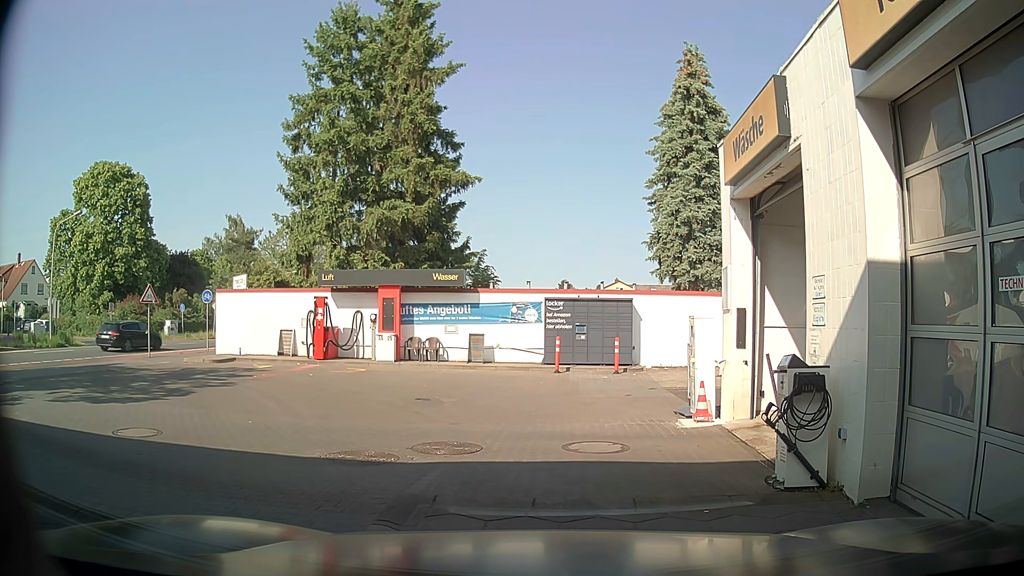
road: service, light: Day
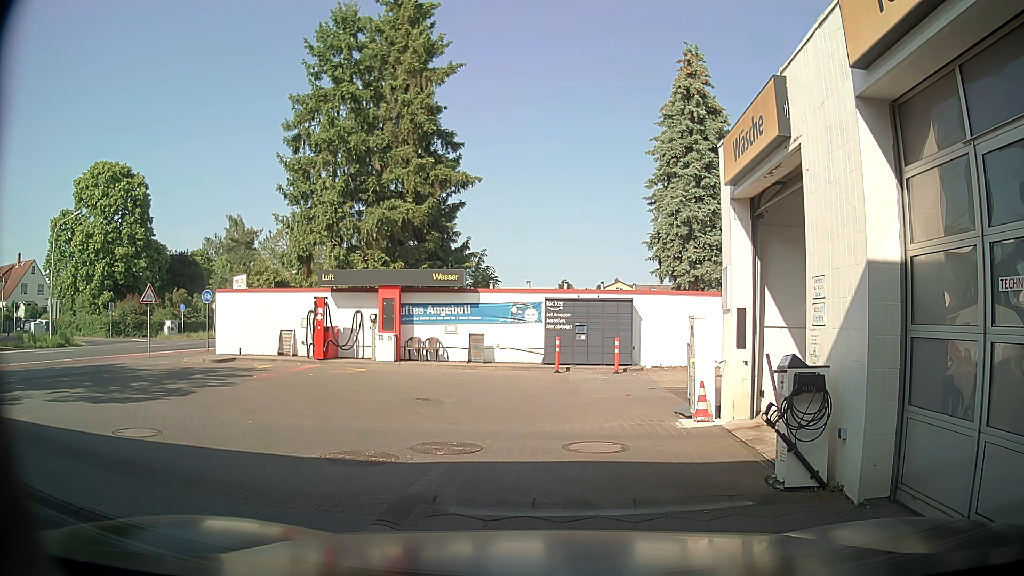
(0.0, 0.0) m; 0°
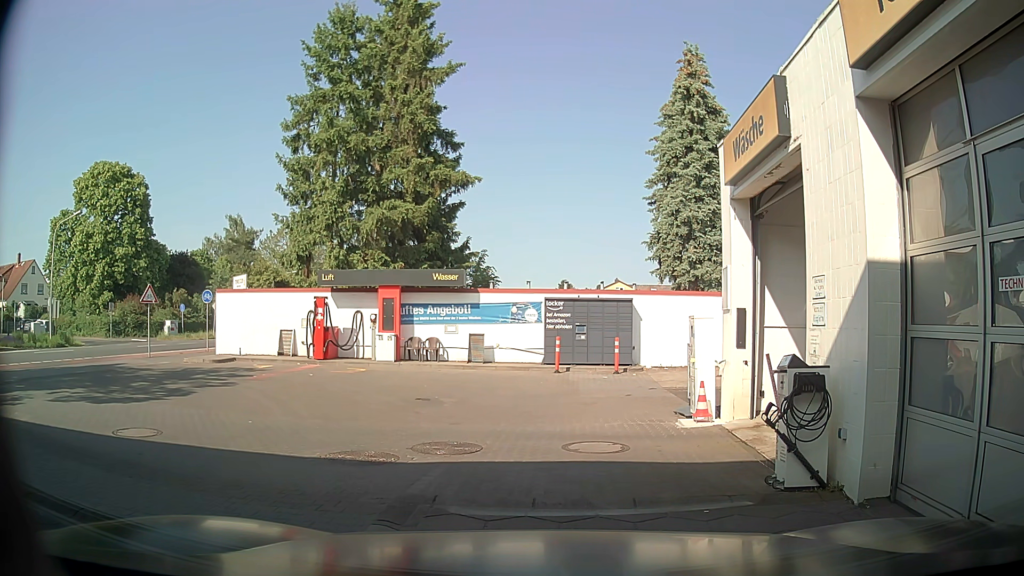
(0.0, 0.0) m; 0°
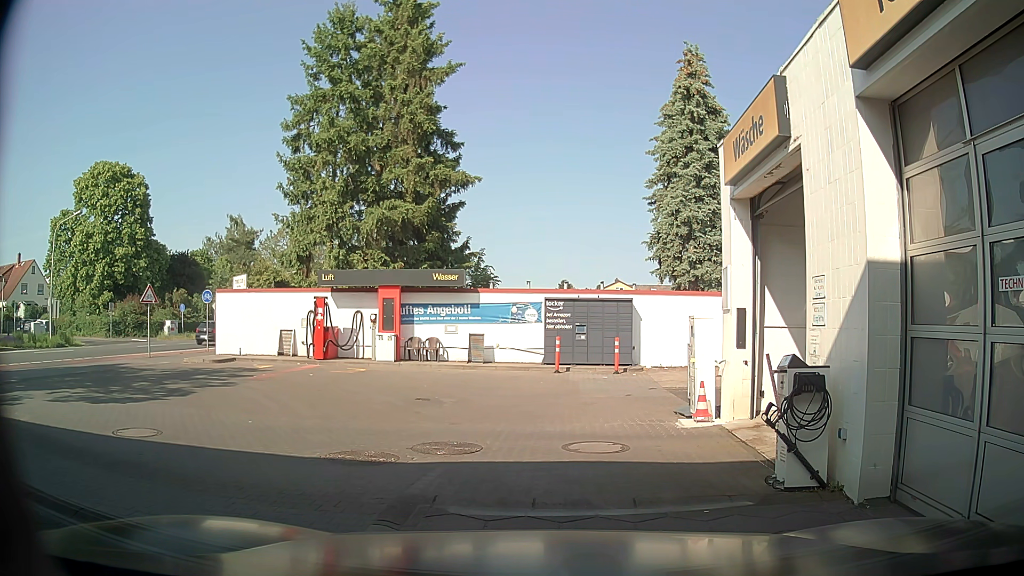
(0.0, 0.0) m; 0°
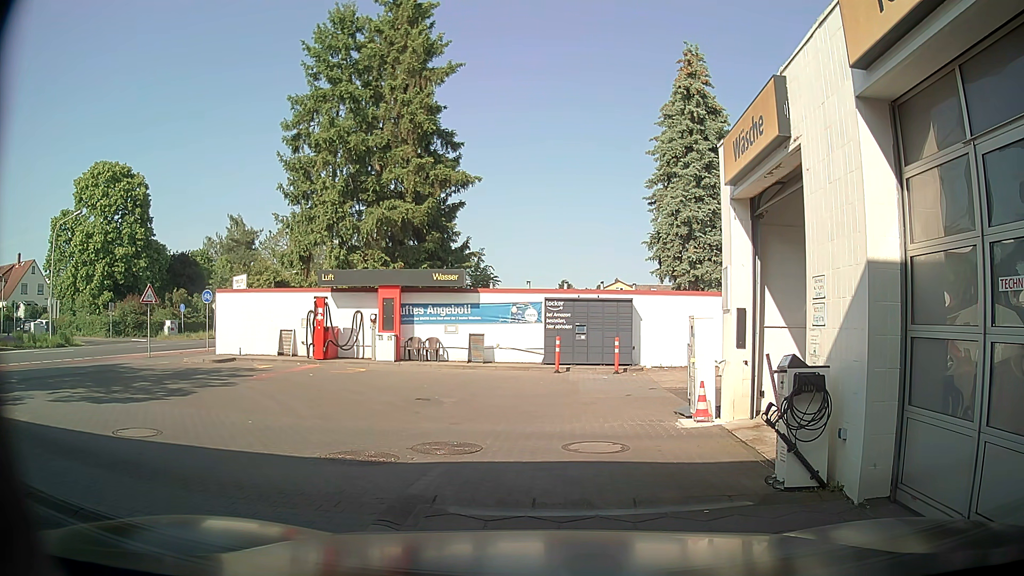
(0.0, 0.0) m; 0°
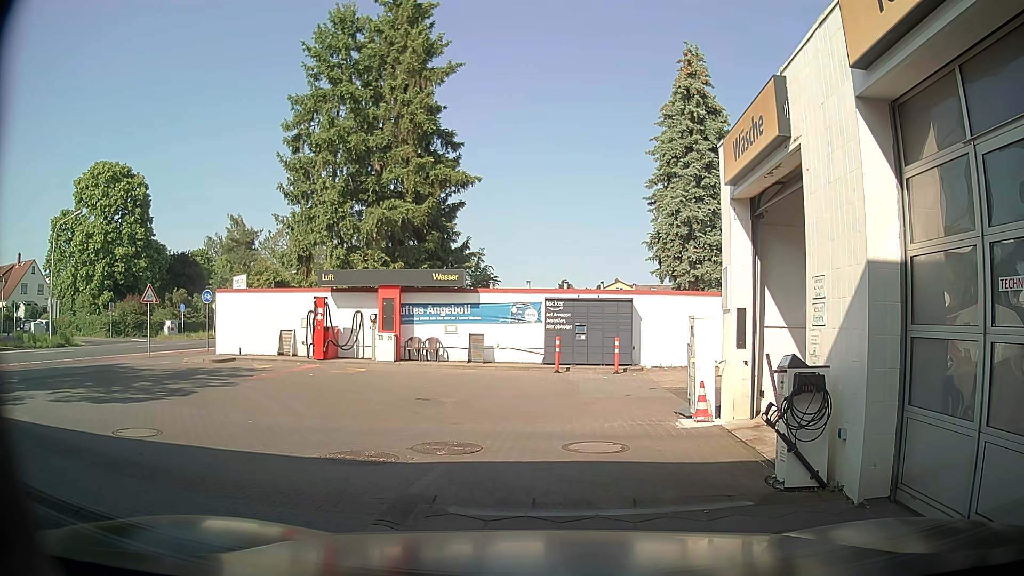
(0.0, 0.0) m; 0°
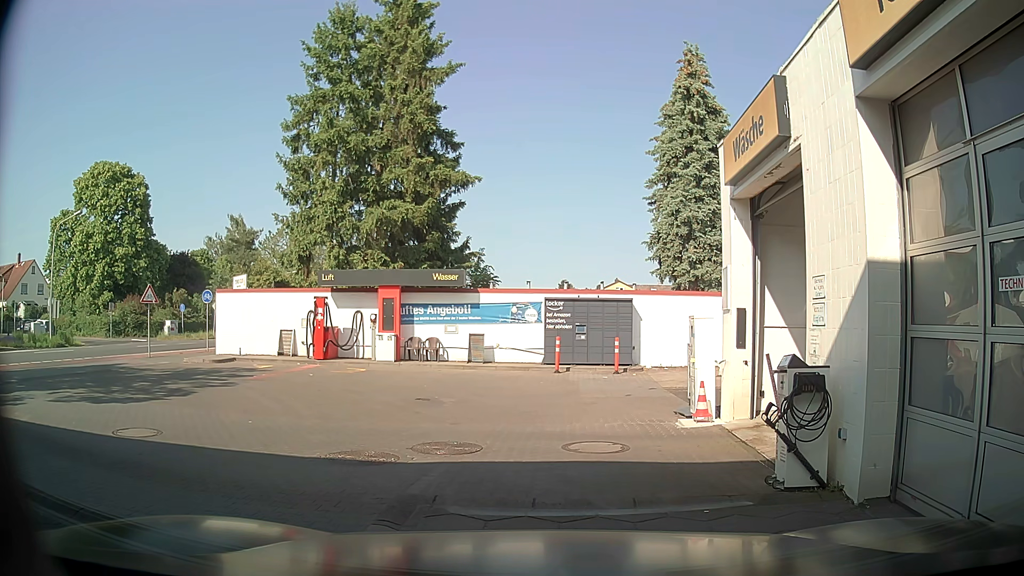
(0.0, 0.0) m; 0°
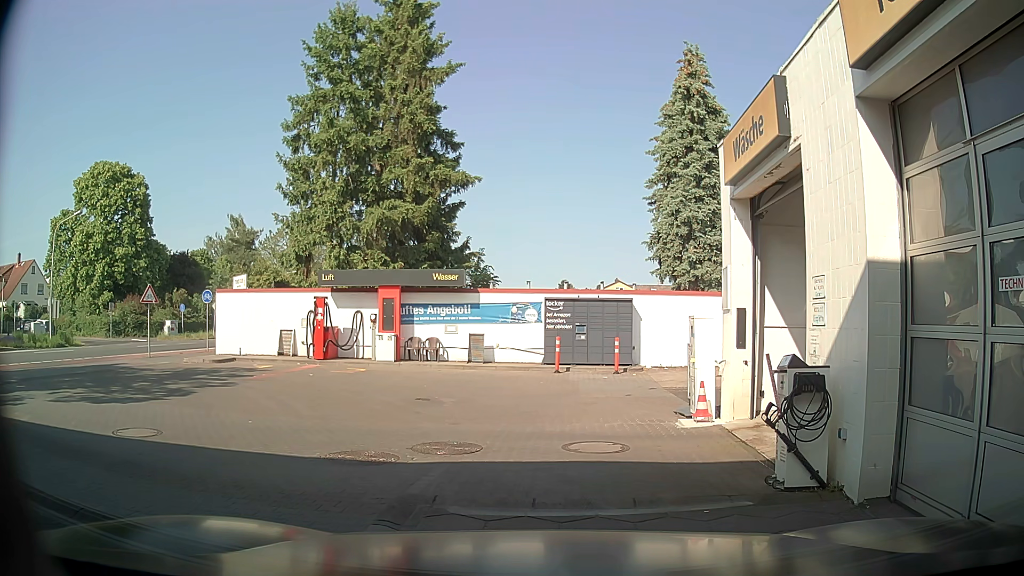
(0.0, 0.0) m; 0°
